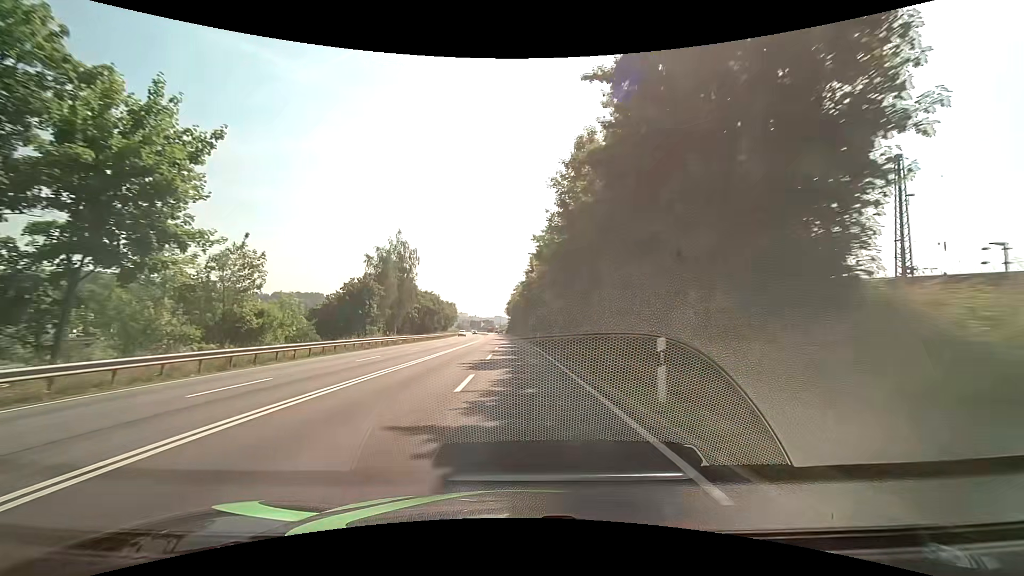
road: primary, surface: asphalt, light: Day
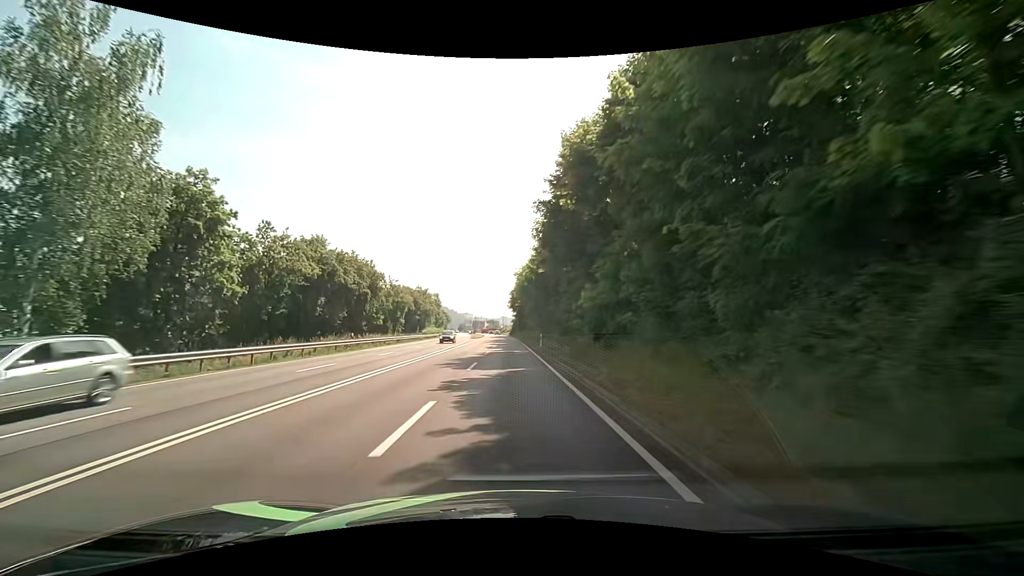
(-0.5, +53.6) m; -1°
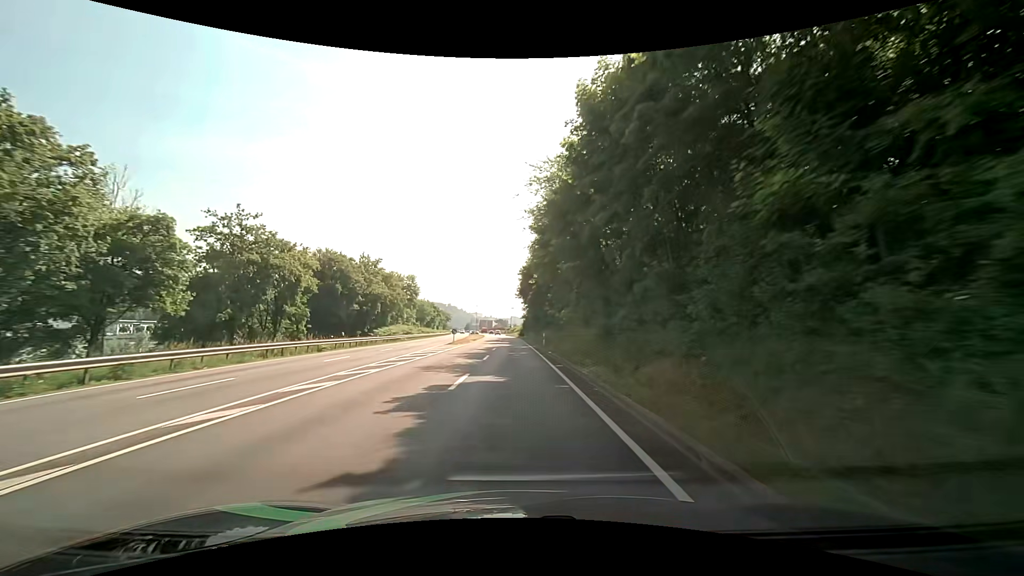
(-0.5, +42.9) m; -1°
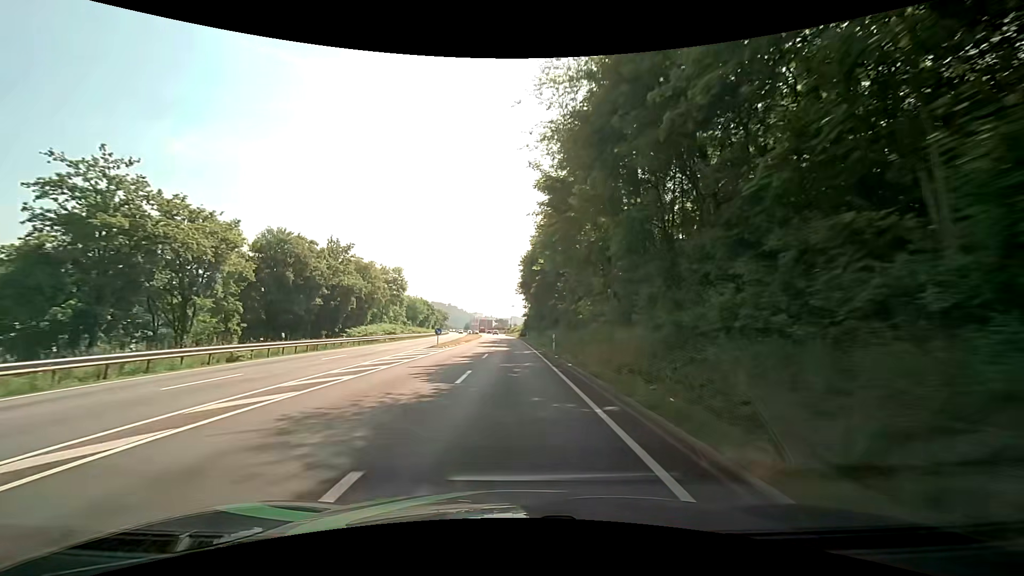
(-0.1, +10.7) m; 0°
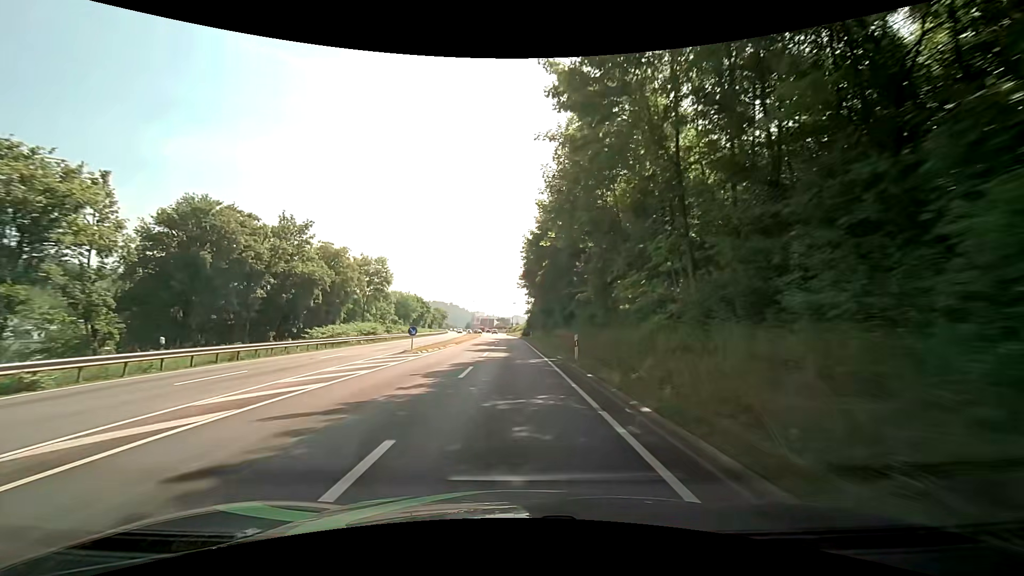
(0.0, +10.7) m; 0°
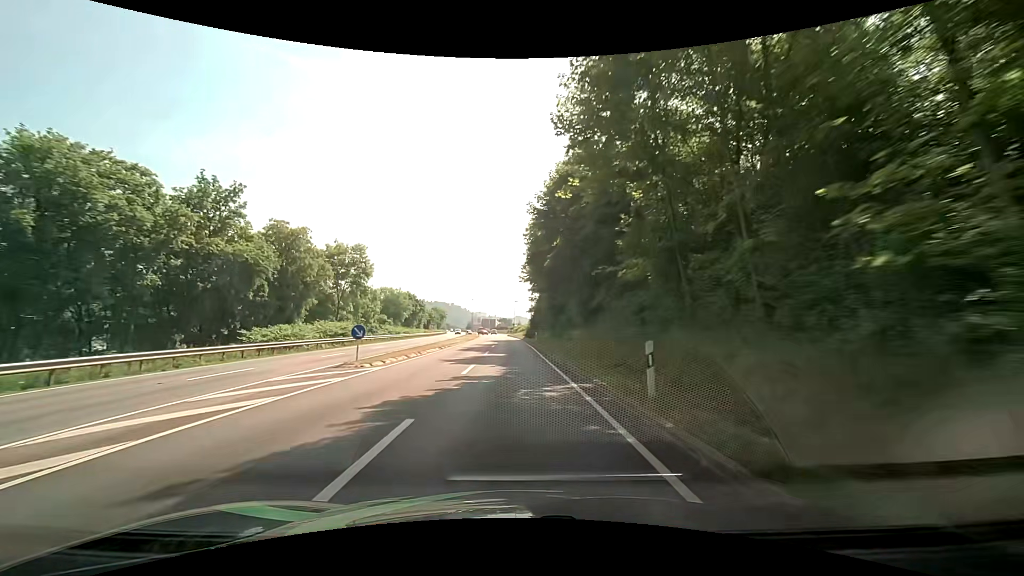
(0.0, +10.7) m; 0°
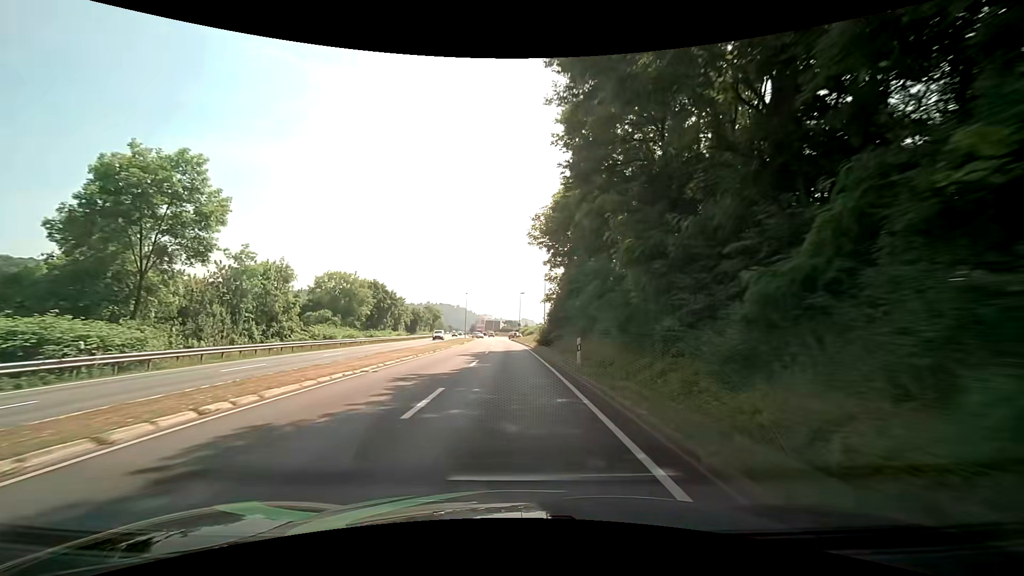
(0.0, +31.7) m; 0°
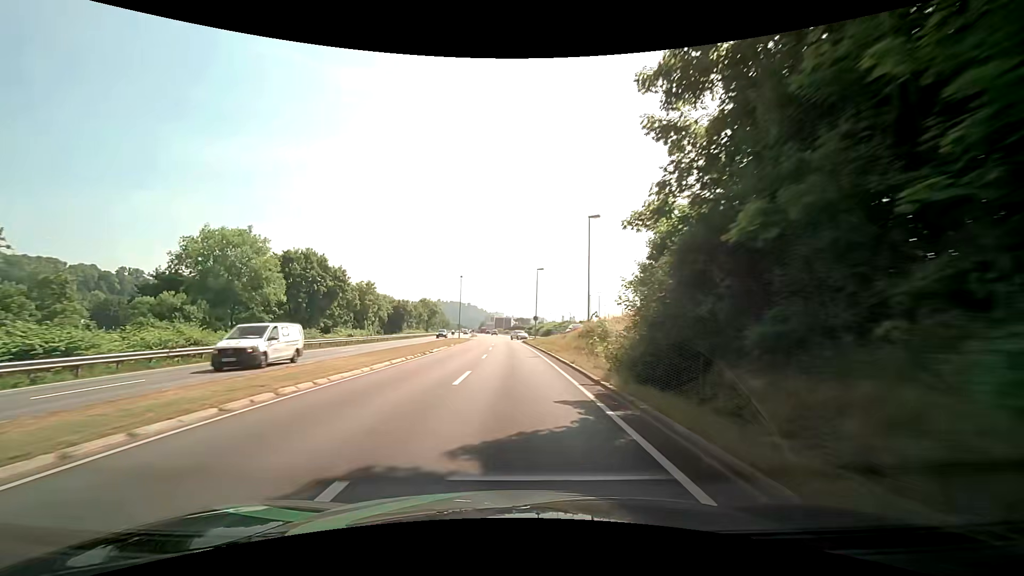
(-0.6, +31.4) m; -1°
(0, +10) (0, +20) (0, +30) (-1, +40) (-1, +50) (-1, +60) (-2, +70) (-2, +80) (-3, +90) (-4, +100) m
